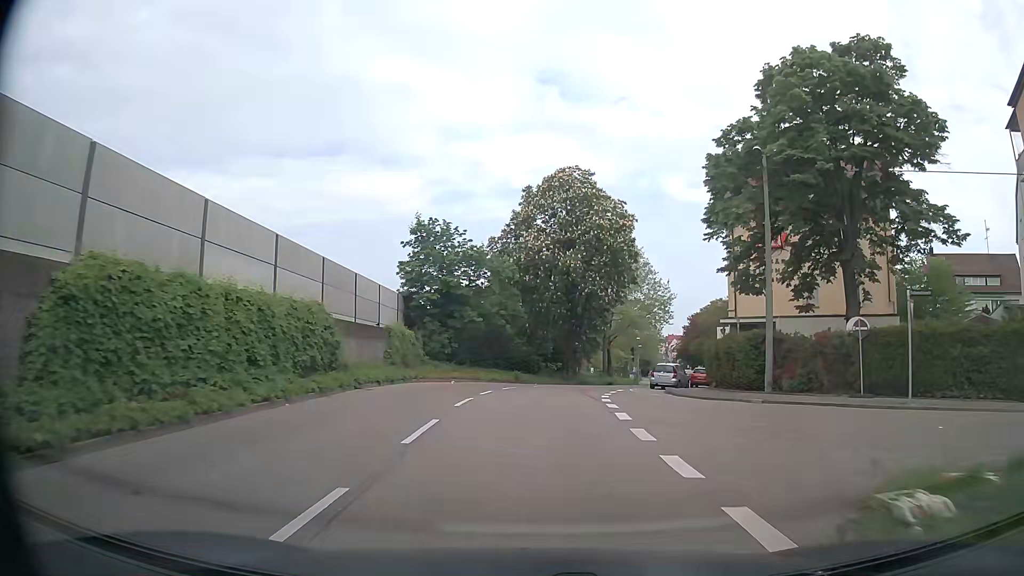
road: tertiary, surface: asphalt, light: Day
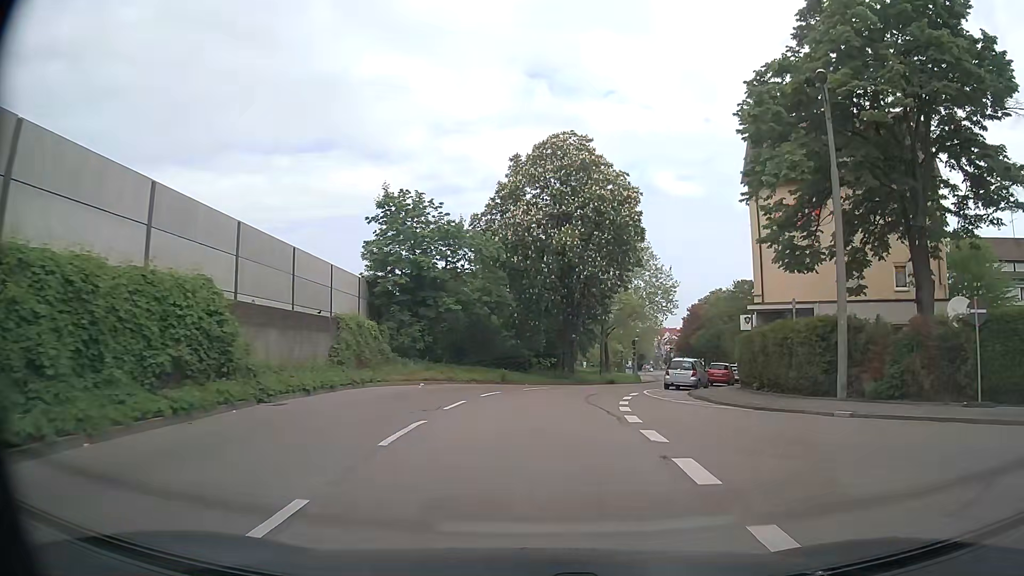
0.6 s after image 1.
(0.0, +7.0) m; 0°
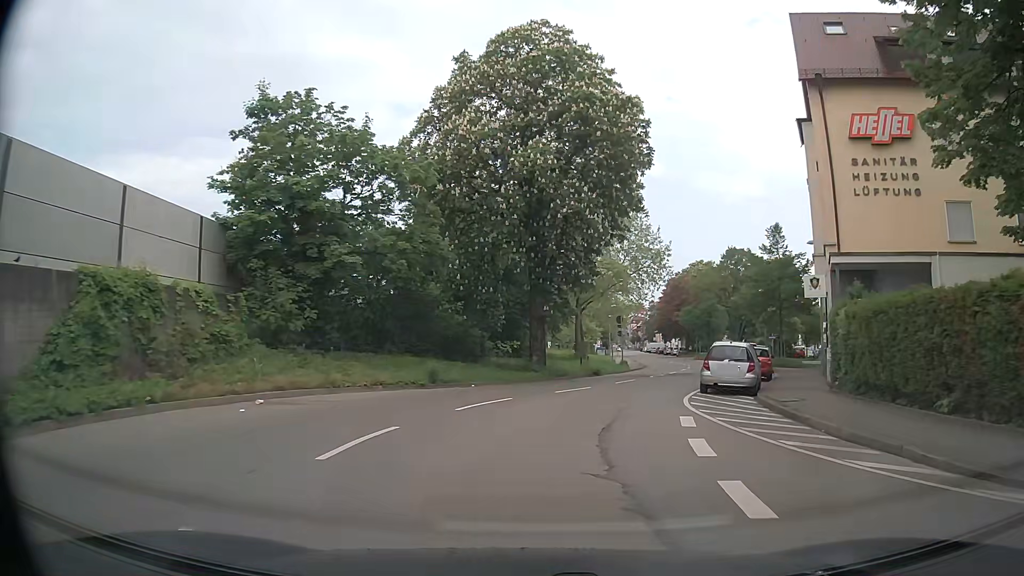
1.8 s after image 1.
(+0.3, +13.4) m; +3°
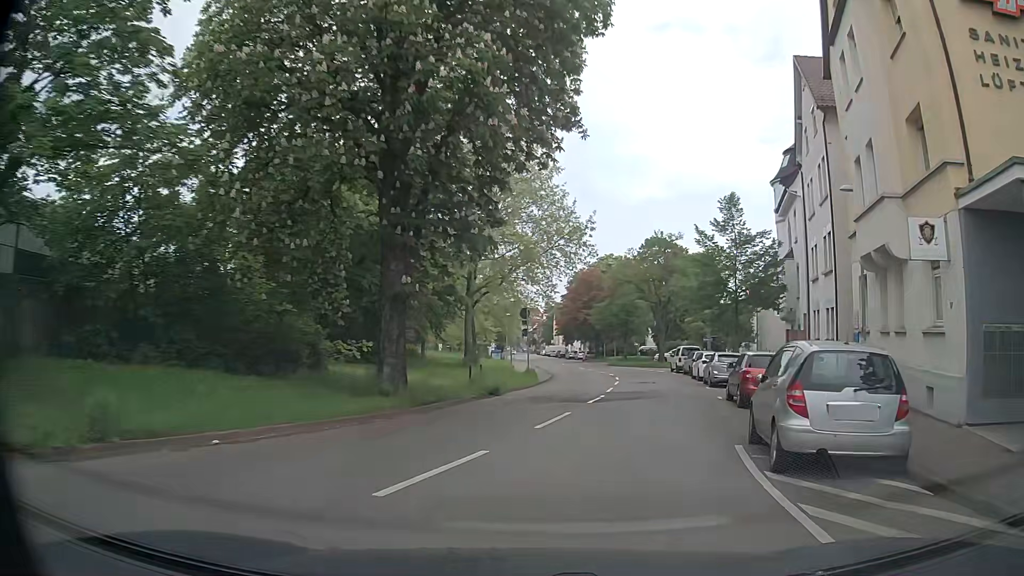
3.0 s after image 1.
(+0.9, +12.8) m; +10°
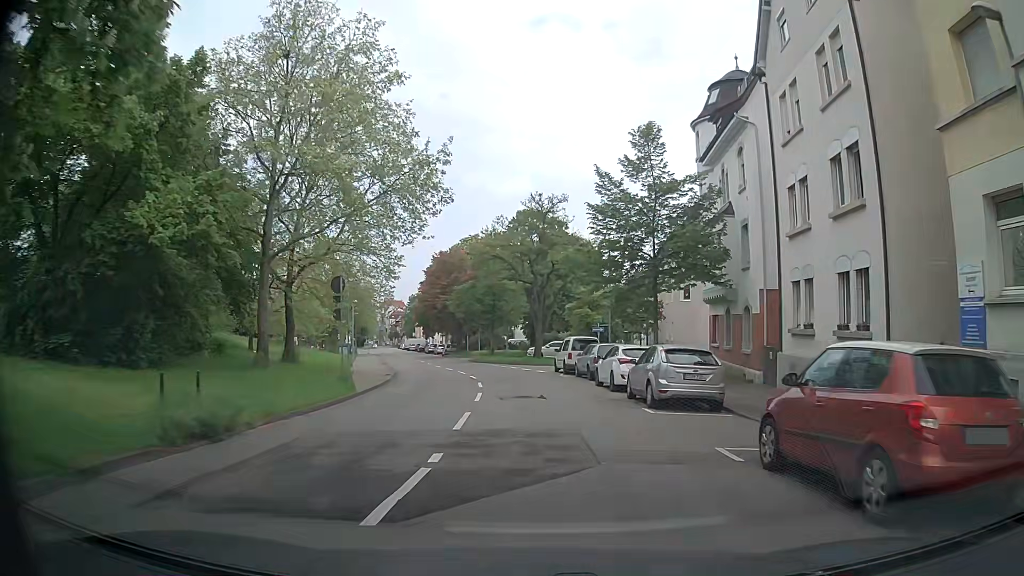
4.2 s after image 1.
(+1.4, +12.8) m; +10°
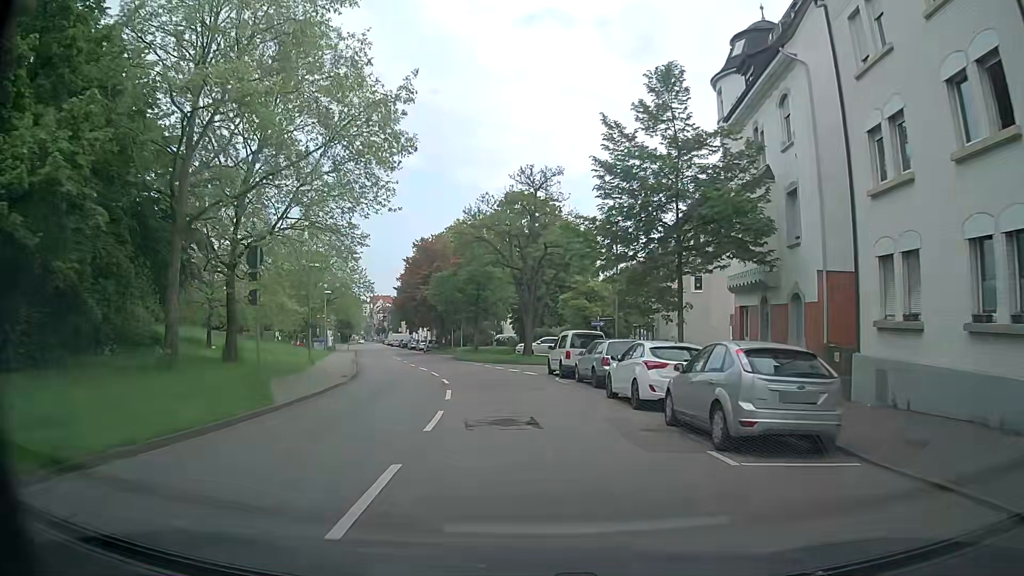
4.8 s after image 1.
(+0.2, +6.5) m; +2°
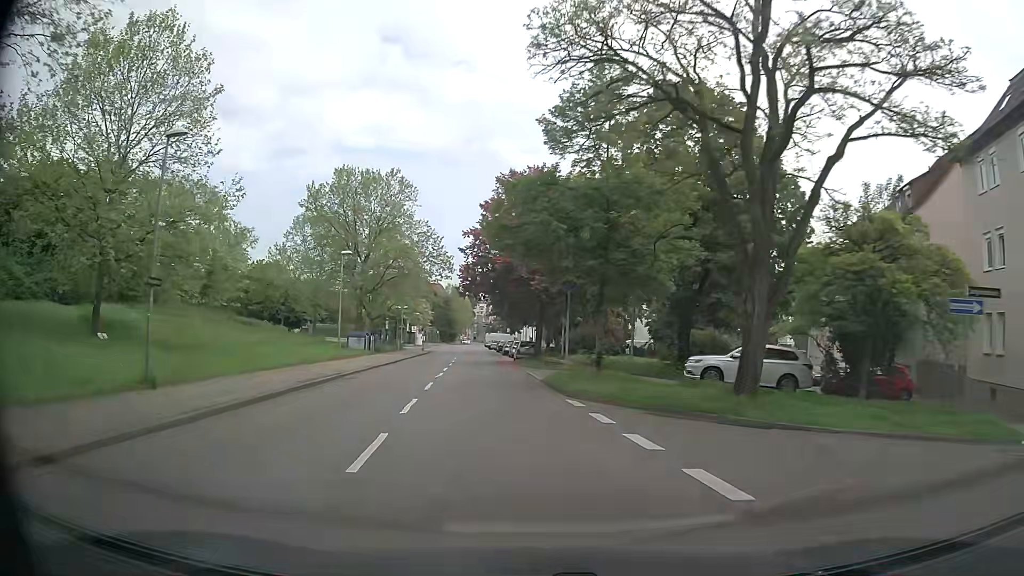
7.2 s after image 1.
(-1.9, +28.0) m; -10°
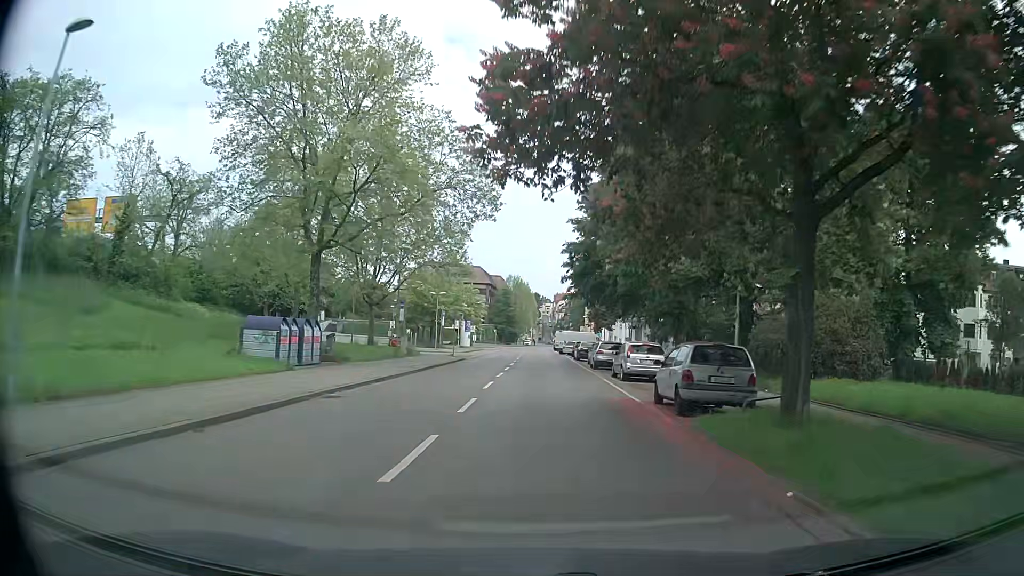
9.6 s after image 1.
(-2.3, +30.8) m; -5°
(0, +10) (0, +20) (0, +30) (0, +40) (0, +50) (0, +60) (0, +70) (0, +80) (0, +90) (0, +100) m
